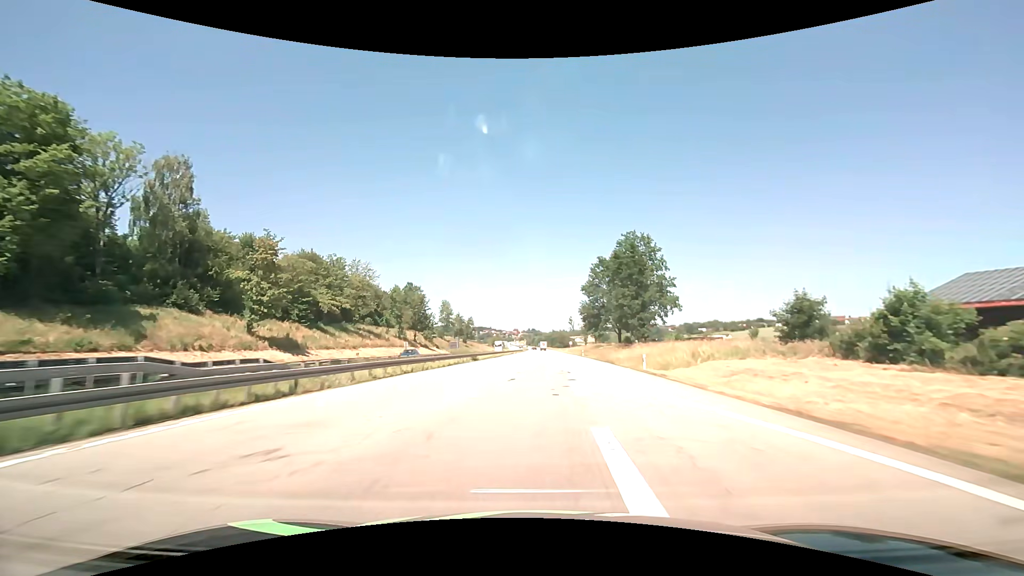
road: motorway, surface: asphalt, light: Day
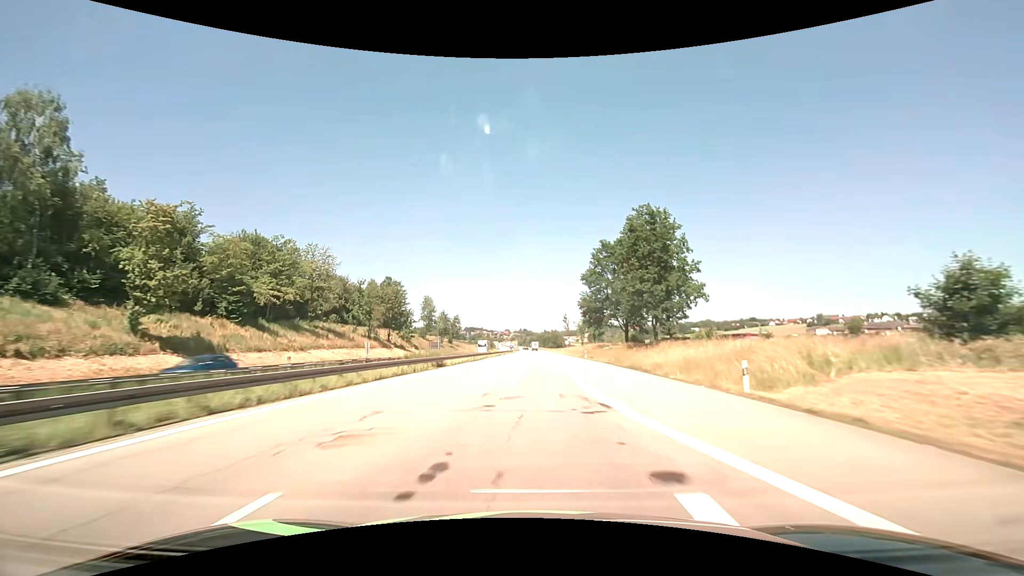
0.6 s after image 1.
(+0.1, +15.9) m; +1°
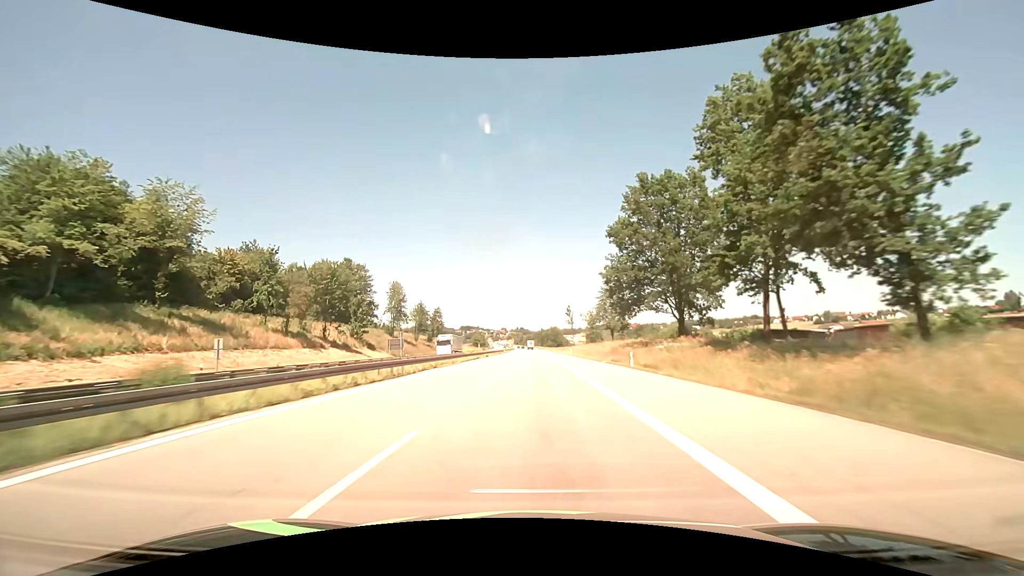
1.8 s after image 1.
(+0.2, +32.6) m; +1°
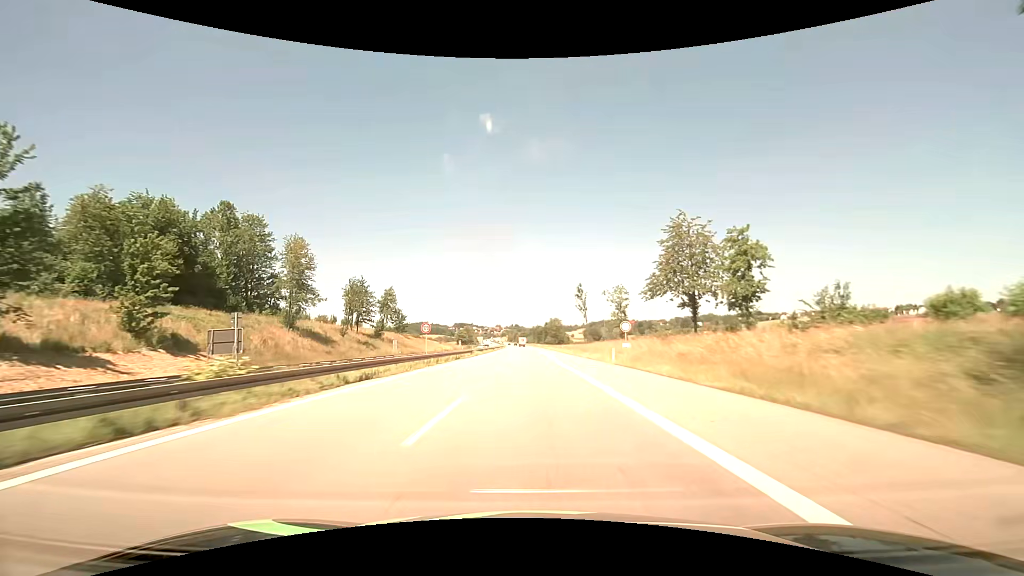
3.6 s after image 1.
(+0.1, +48.8) m; 0°
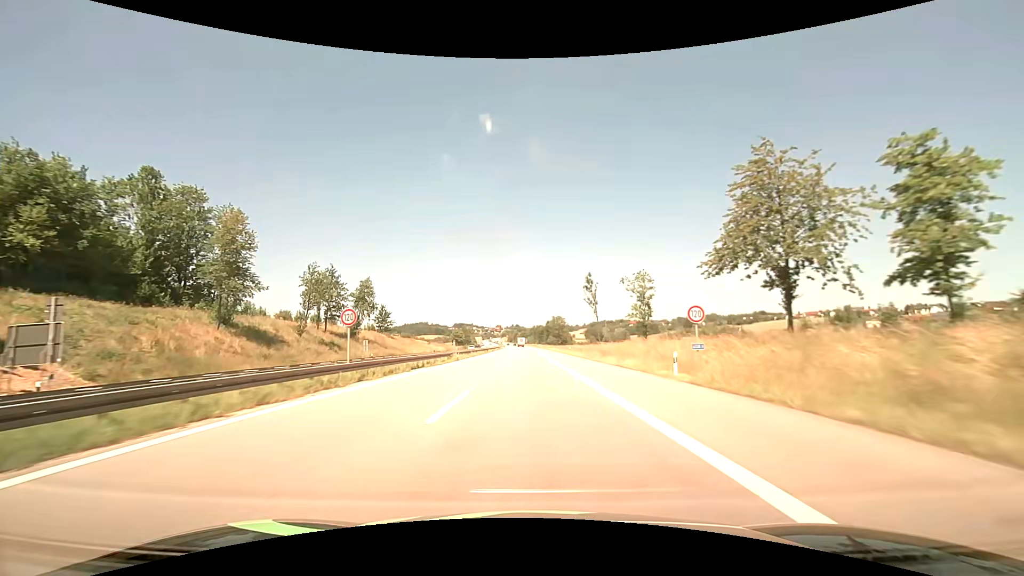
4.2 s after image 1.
(0.0, +15.8) m; 0°
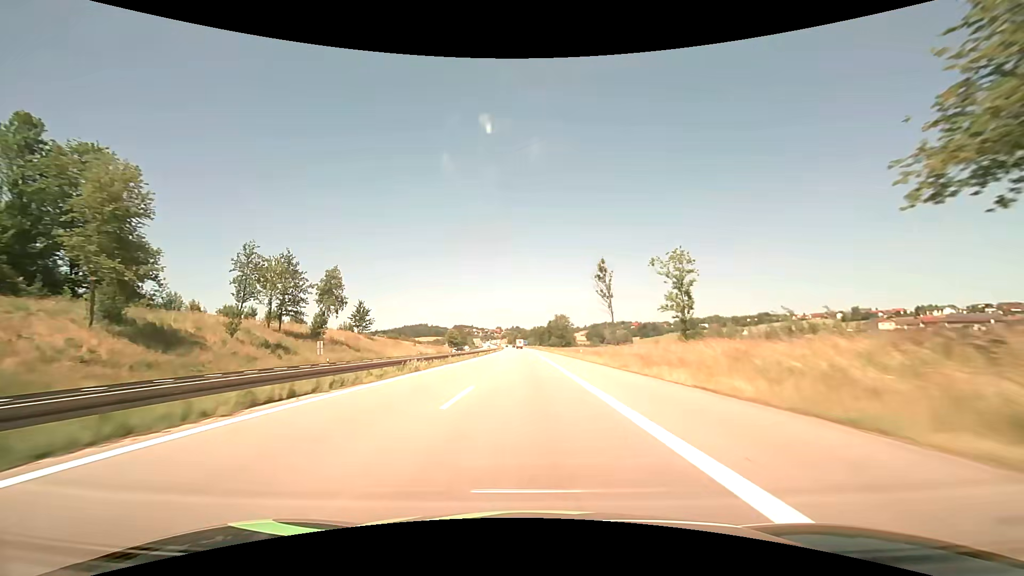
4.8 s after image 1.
(0.0, +15.9) m; 0°
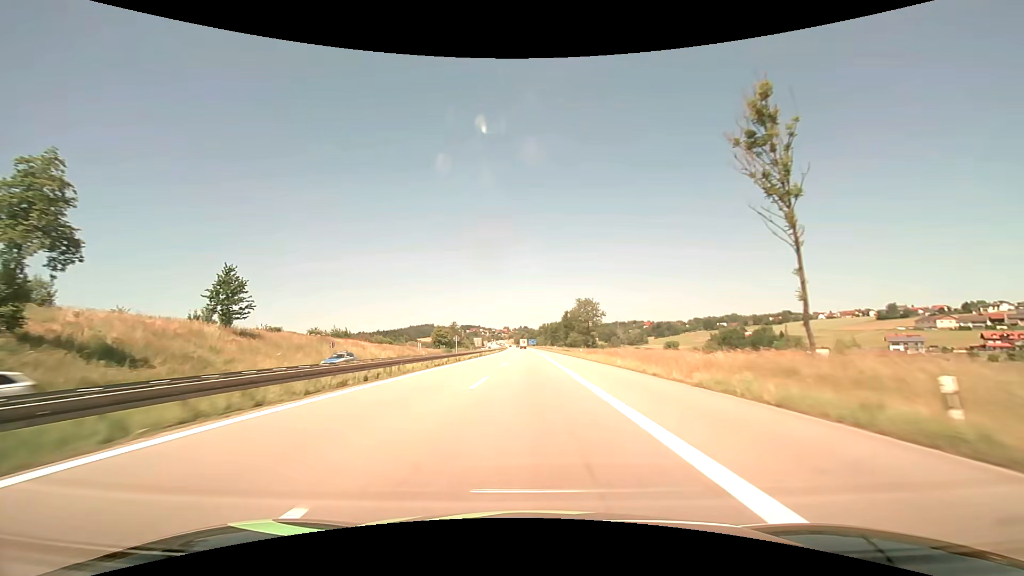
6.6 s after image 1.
(-0.3, +48.5) m; -1°
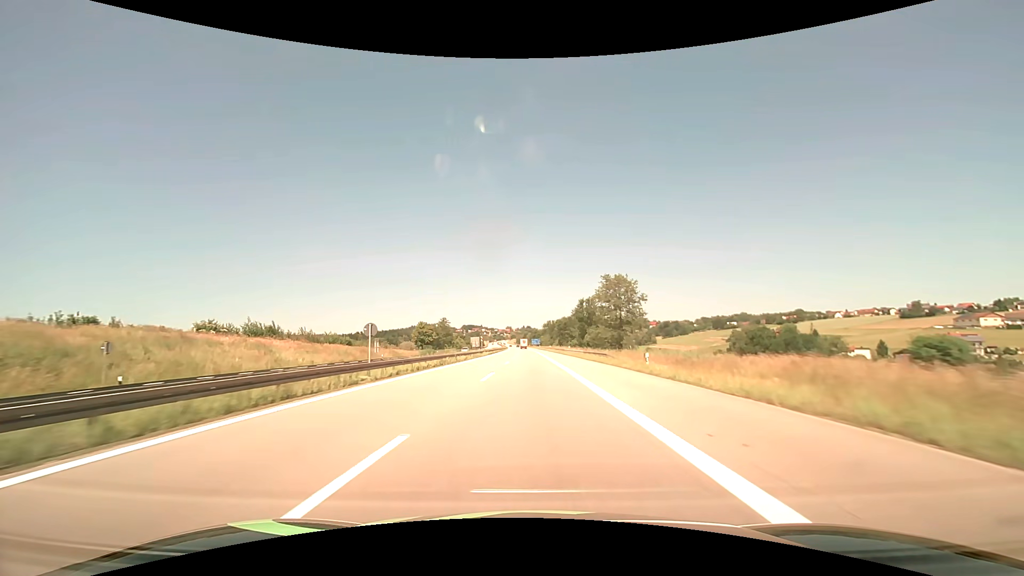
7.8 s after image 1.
(-0.1, +32.4) m; 0°
(0, +10) (0, +20) (0, +30) (0, +40) (0, +50) (0, +60) (0, +70) (-1, +80) (-1, +90) (-1, +100) m
